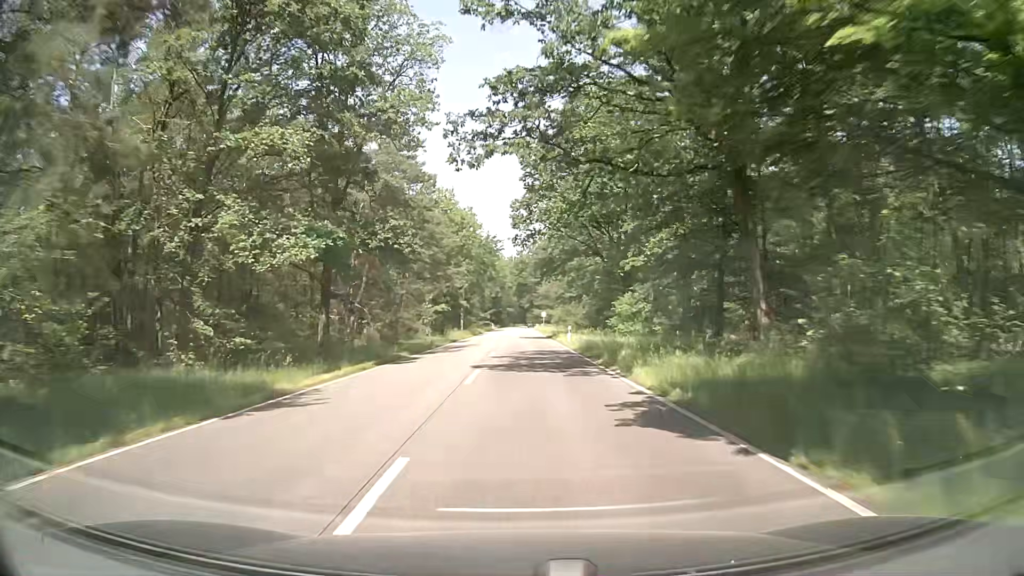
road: secondary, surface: asphalt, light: Day
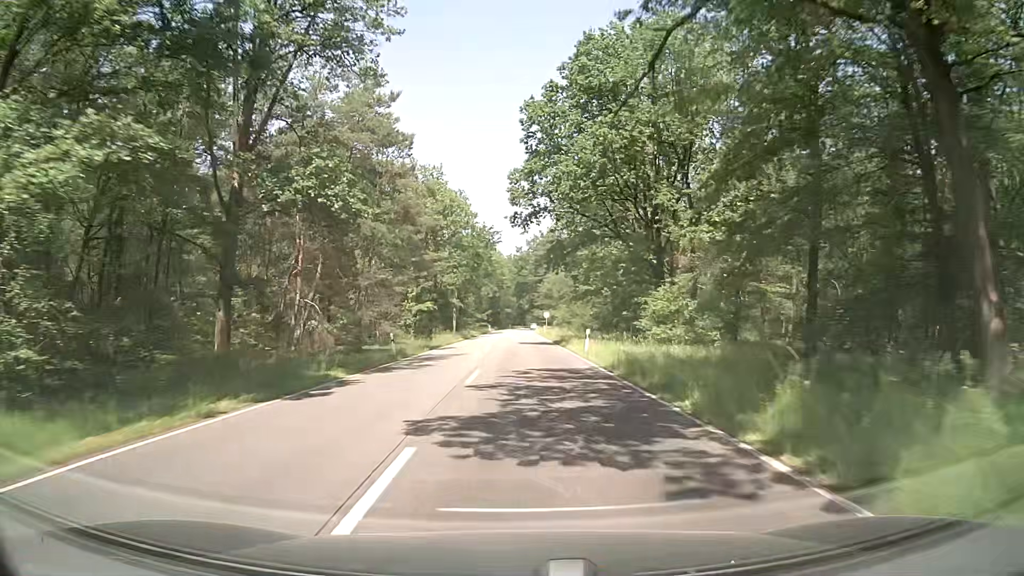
(+0.1, +11.6) m; +1°
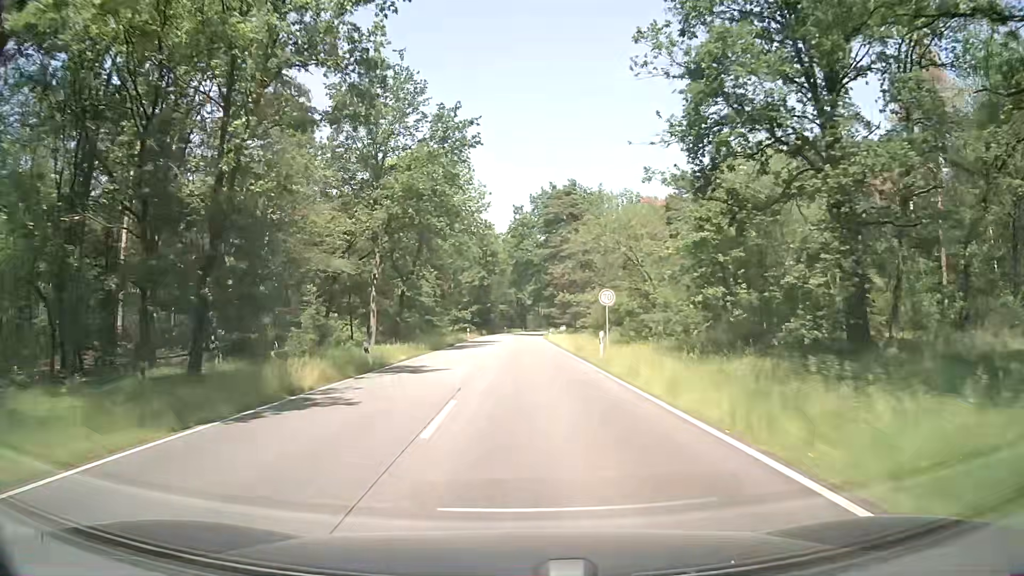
(-0.5, +54.9) m; -1°
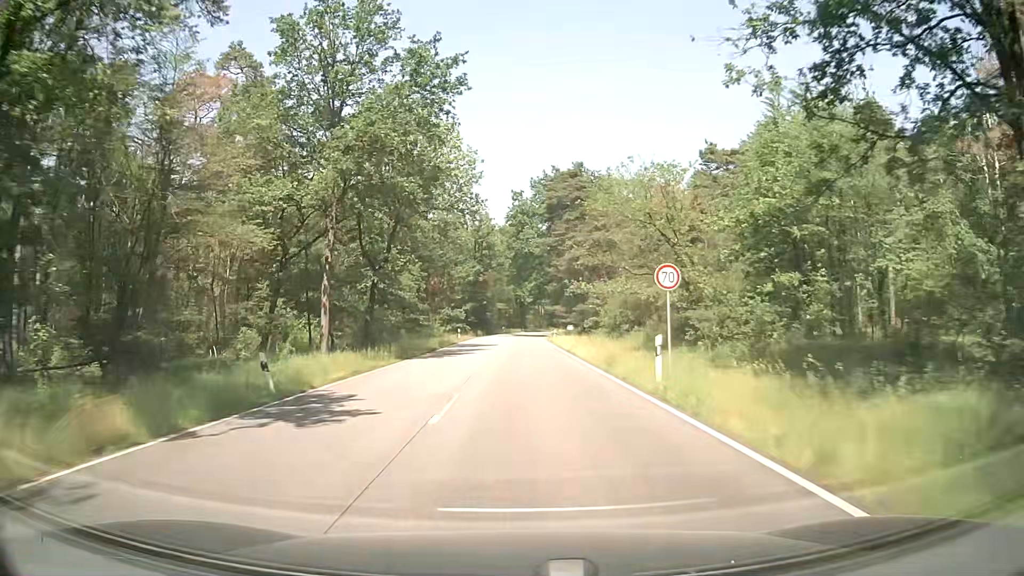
(+0.1, +10.9) m; +1°
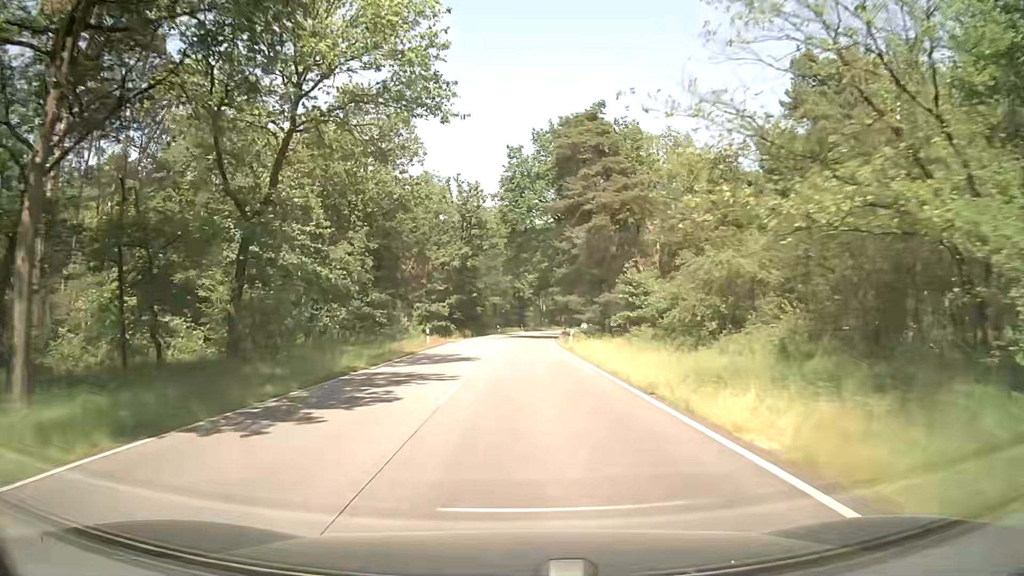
(0.0, +21.7) m; 0°
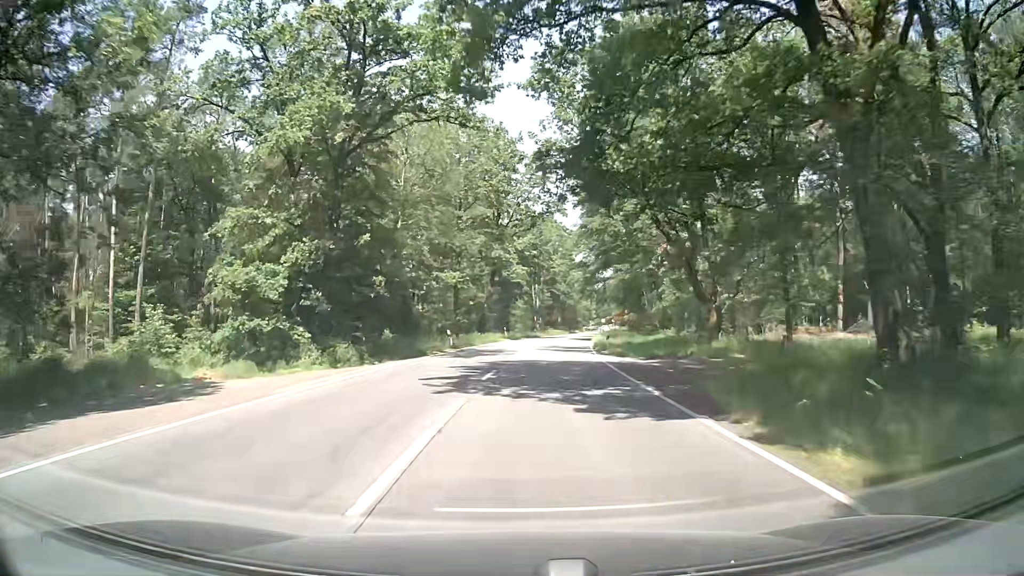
(+0.1, +54.5) m; +1°
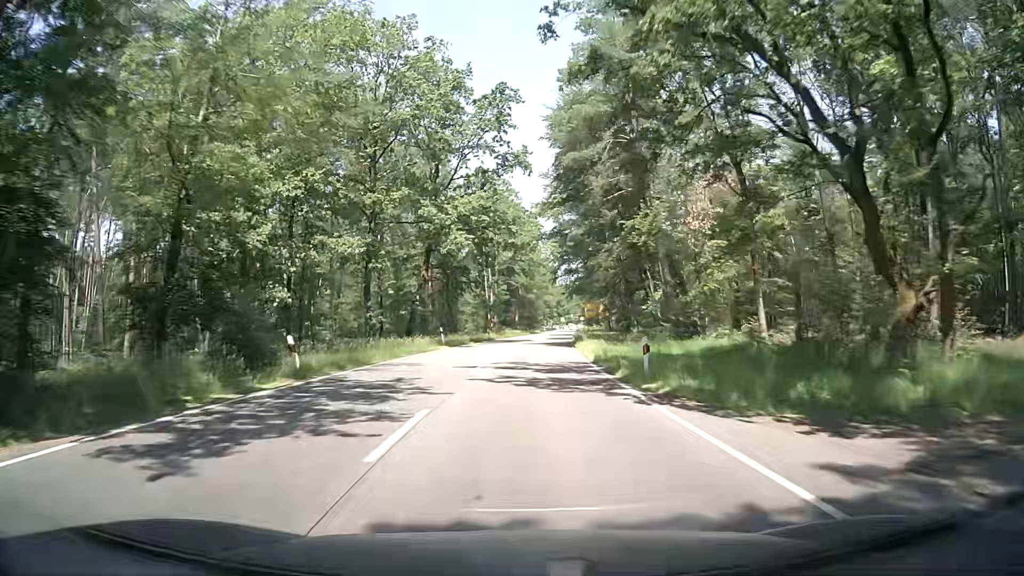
(+0.9, +22.1) m; +5°
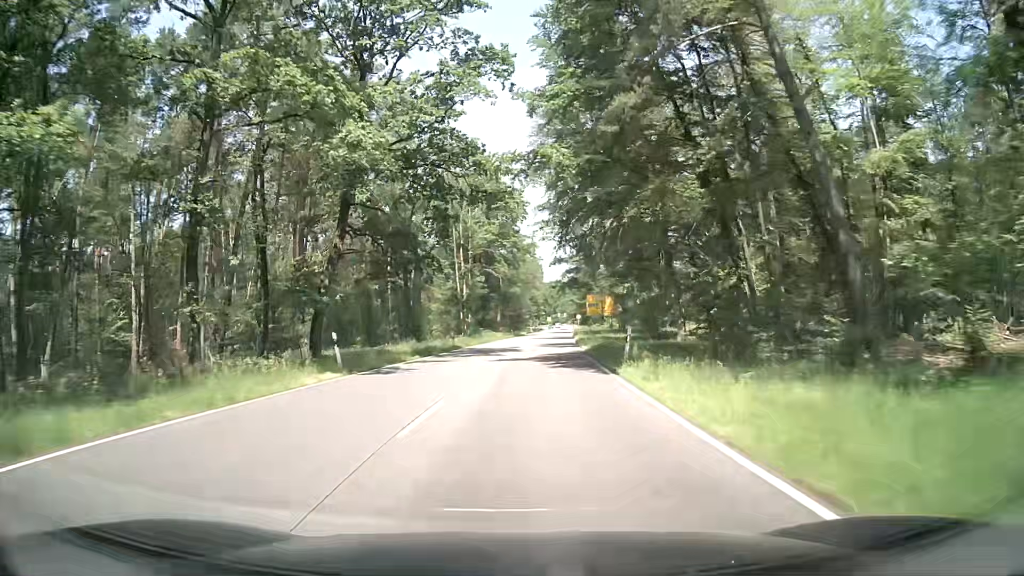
(+0.2, +22.3) m; +1°
(0, +10) (0, +20) (+1, +30) (+1, +40) (+2, +50) (+3, +60) (+3, +70) (+4, +80) (+5, +90) (+6, +100) m
